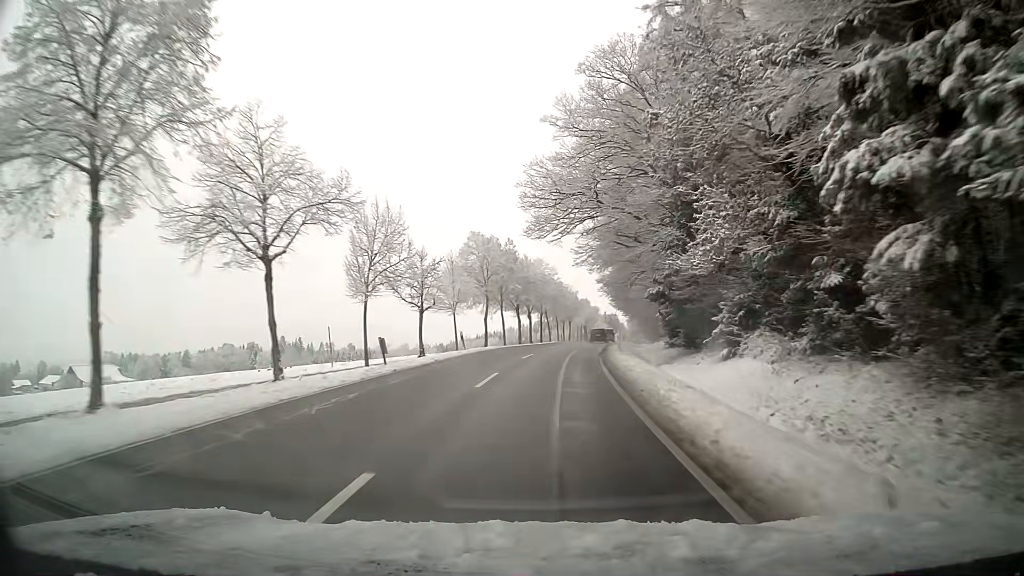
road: tertiary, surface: asphalt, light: Day
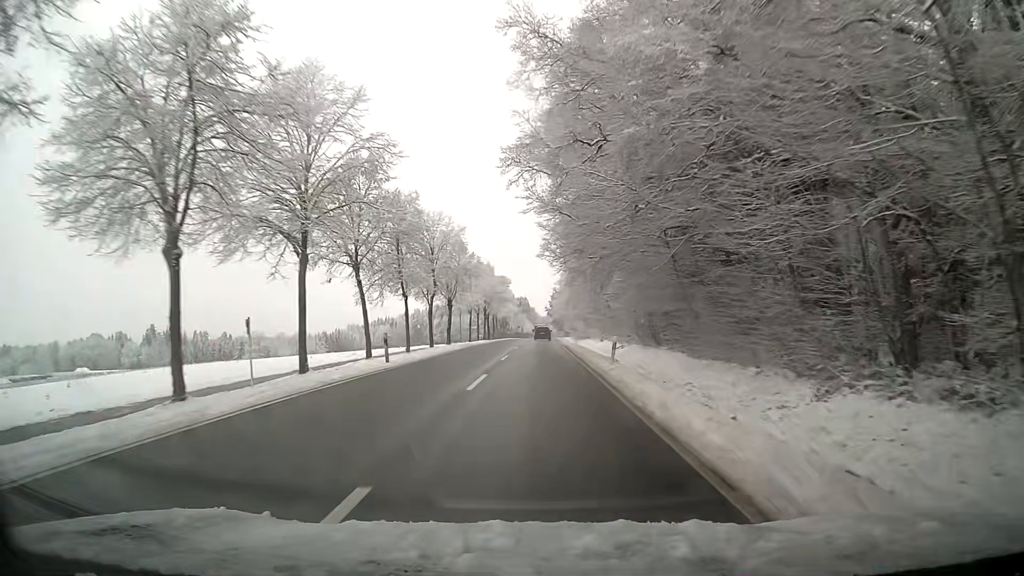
(+4.6, +60.7) m; +7°
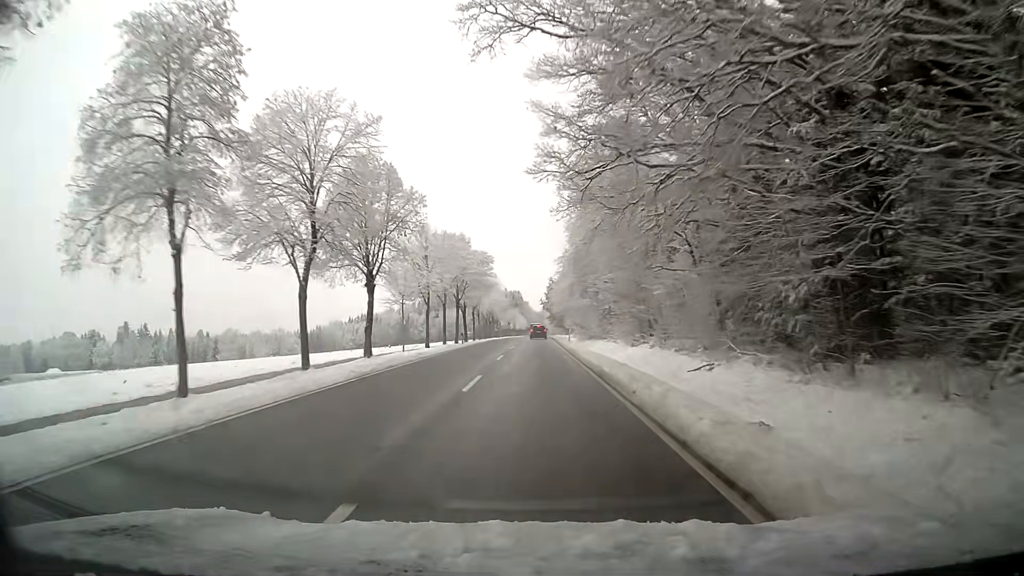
(+0.1, +24.6) m; +1°
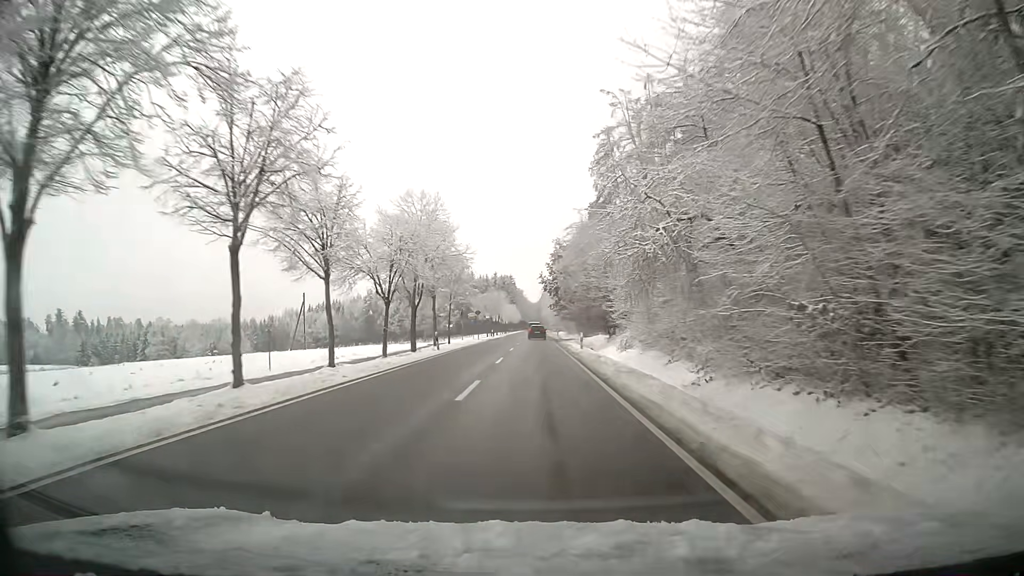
(+0.1, +62.1) m; 0°
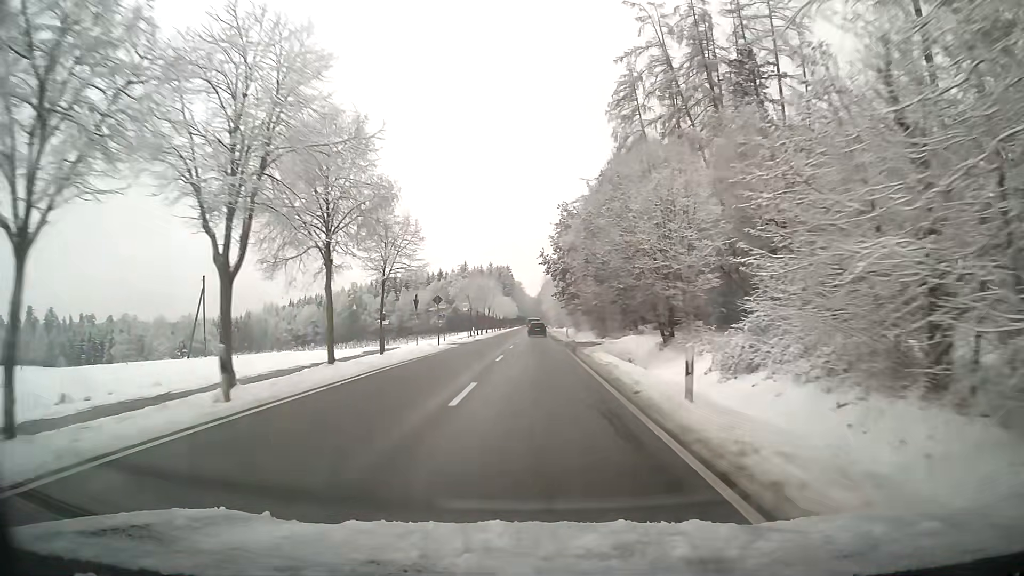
(0.0, +24.7) m; 0°
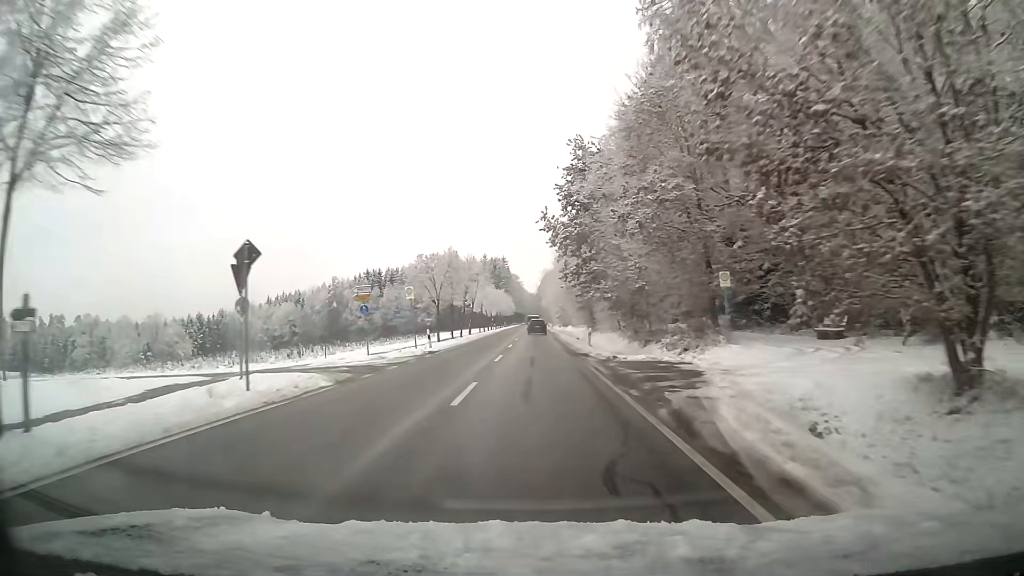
(0.0, +24.4) m; 0°
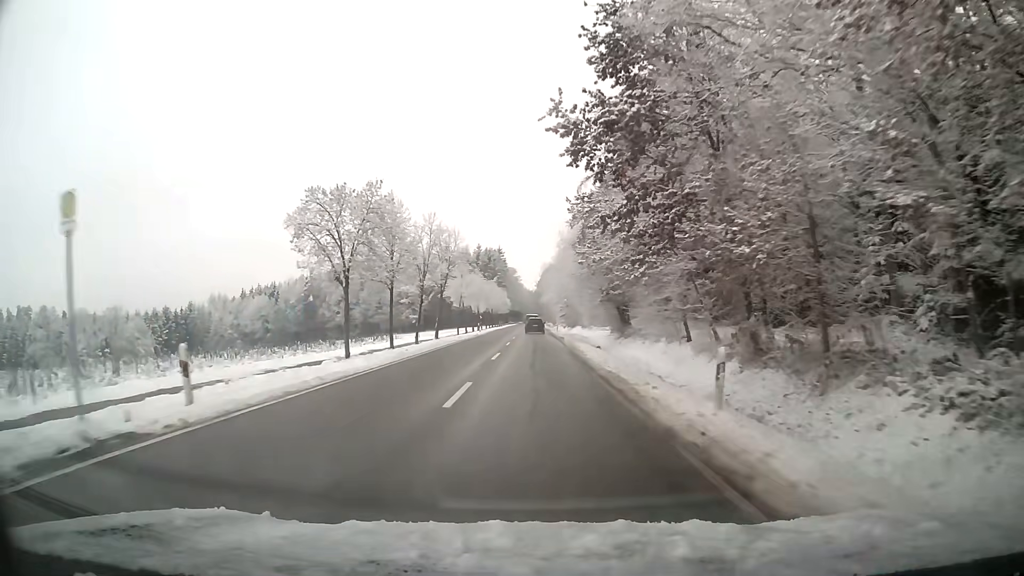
(+0.1, +24.1) m; 0°
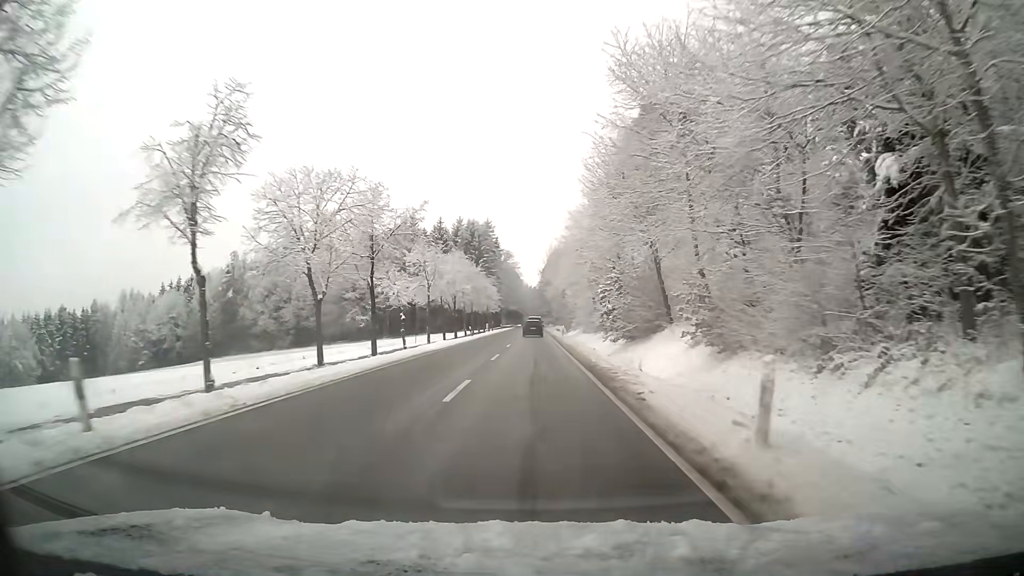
(-0.1, +59.5) m; 0°
